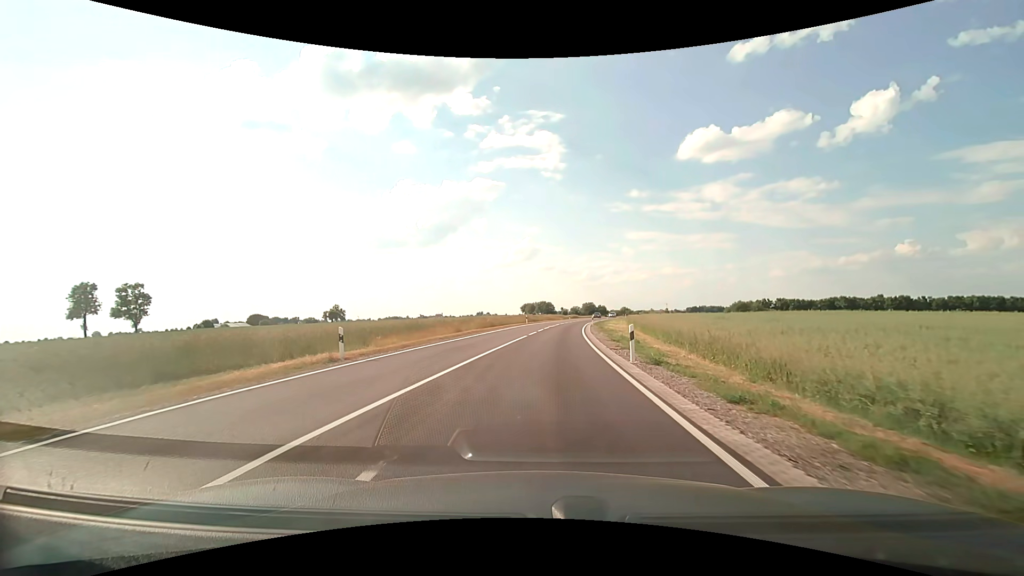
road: secondary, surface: asphalt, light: Day
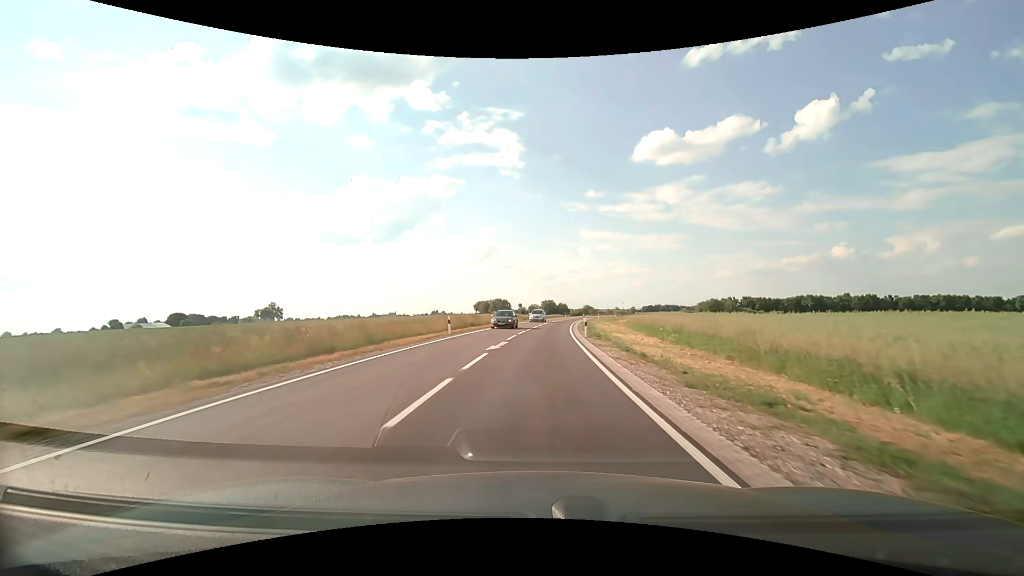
(+1.1, +31.6) m; +5°
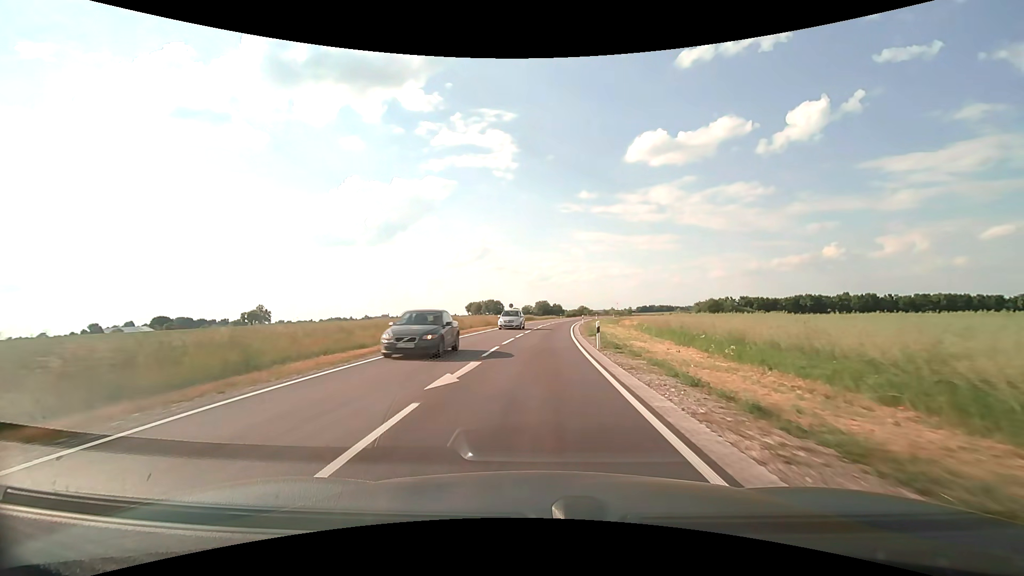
(+0.1, +8.6) m; +1°
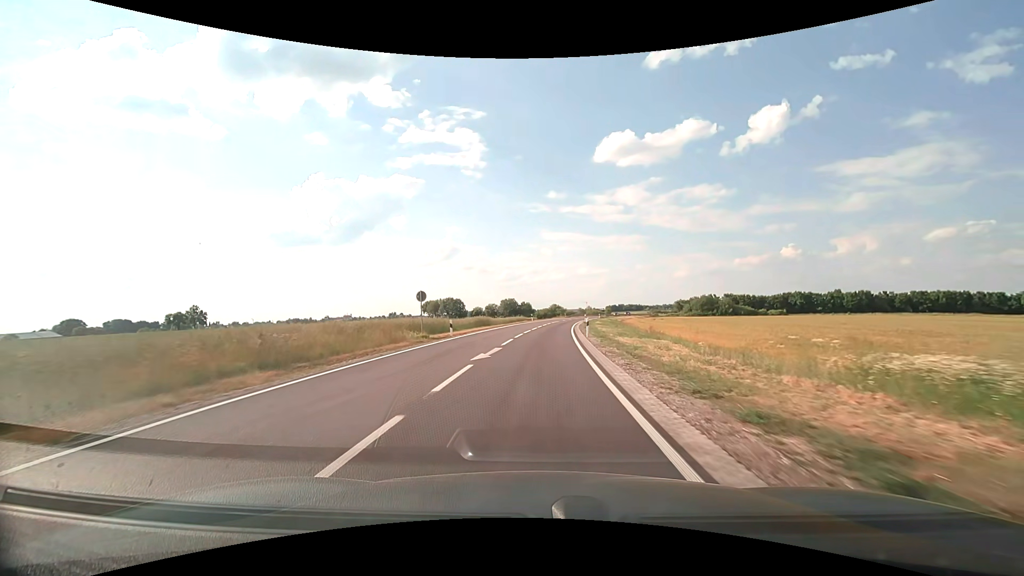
(+1.1, +37.4) m; +3°
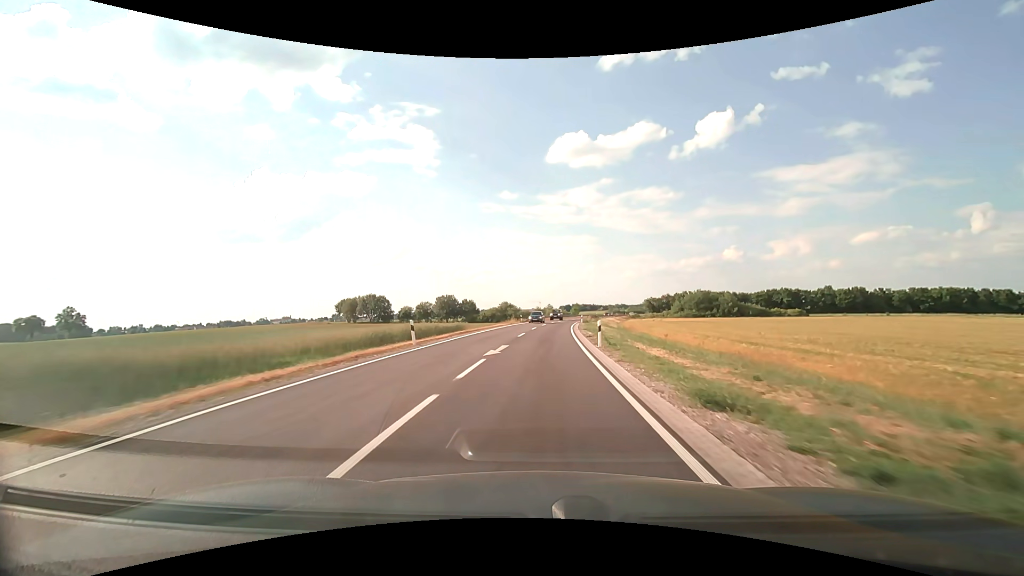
(+2.2, +52.9) m; +5°
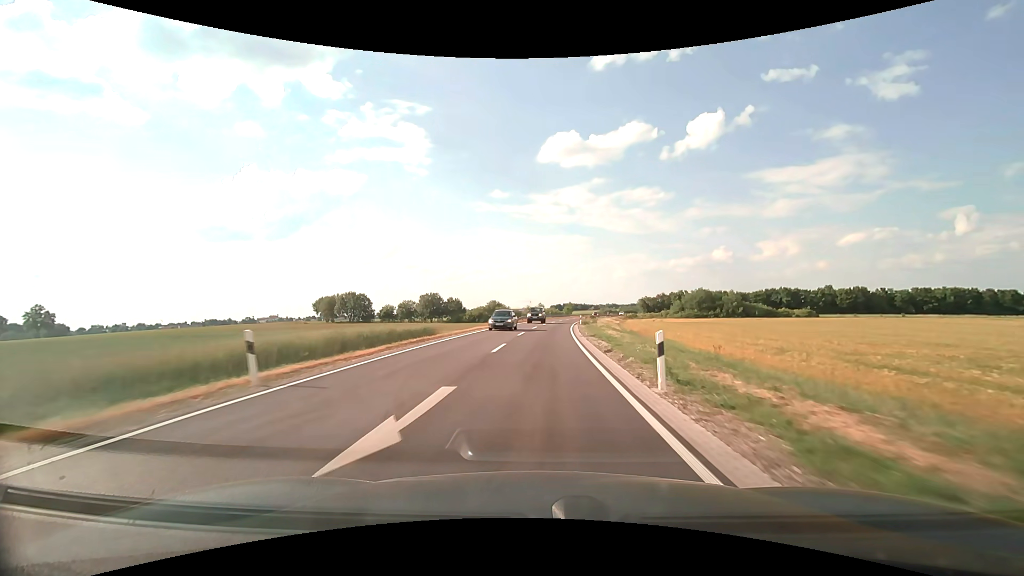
(+0.1, +11.4) m; +1°
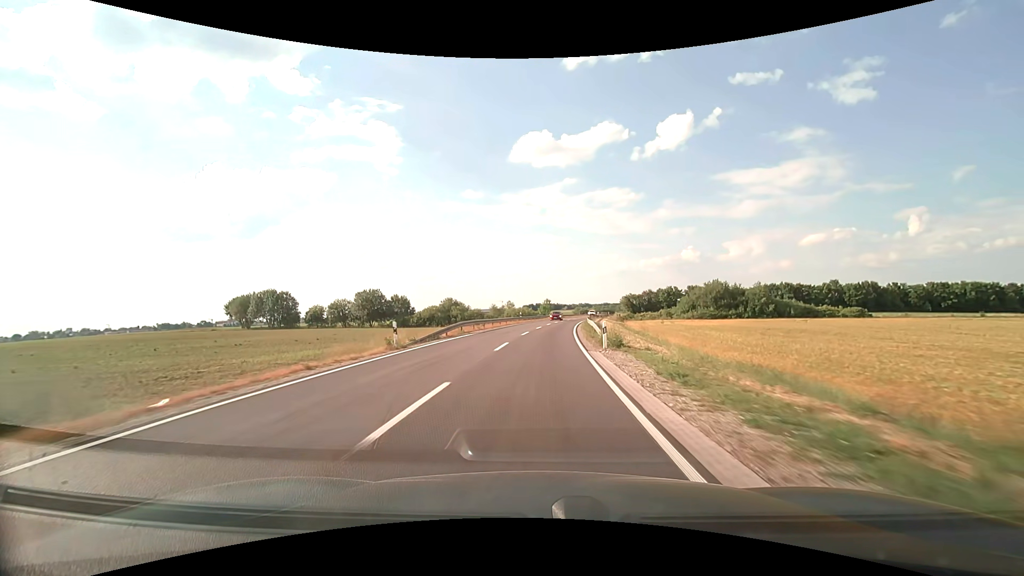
(+1.1, +35.5) m; +3°
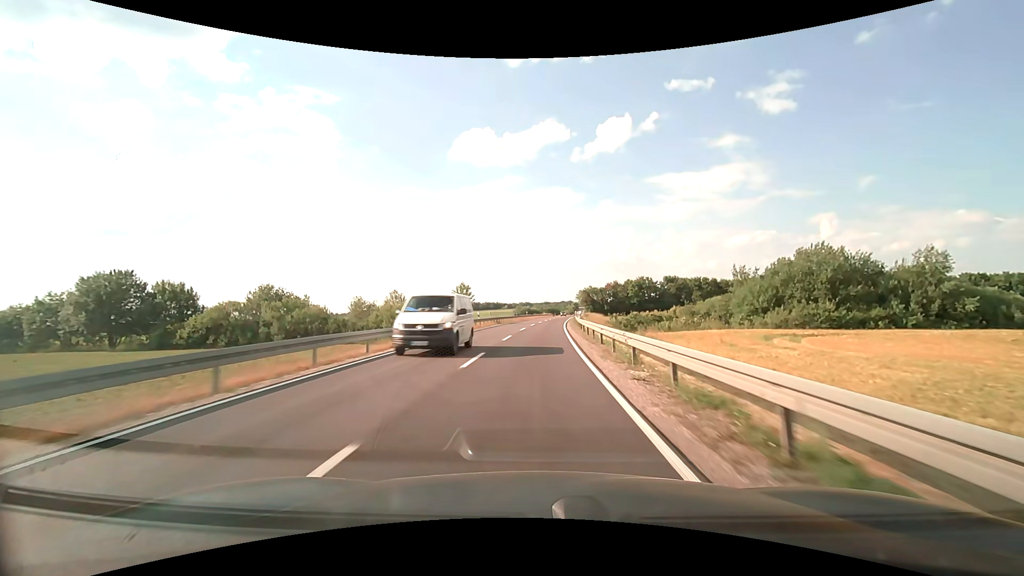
(+3.7, +62.8) m; +7°
(0, +10) (0, +20) (0, +30) (+1, +40) (+1, +50) (+2, +60) (+3, +70) (+4, +80) (+4, +90) (+5, +100) m
